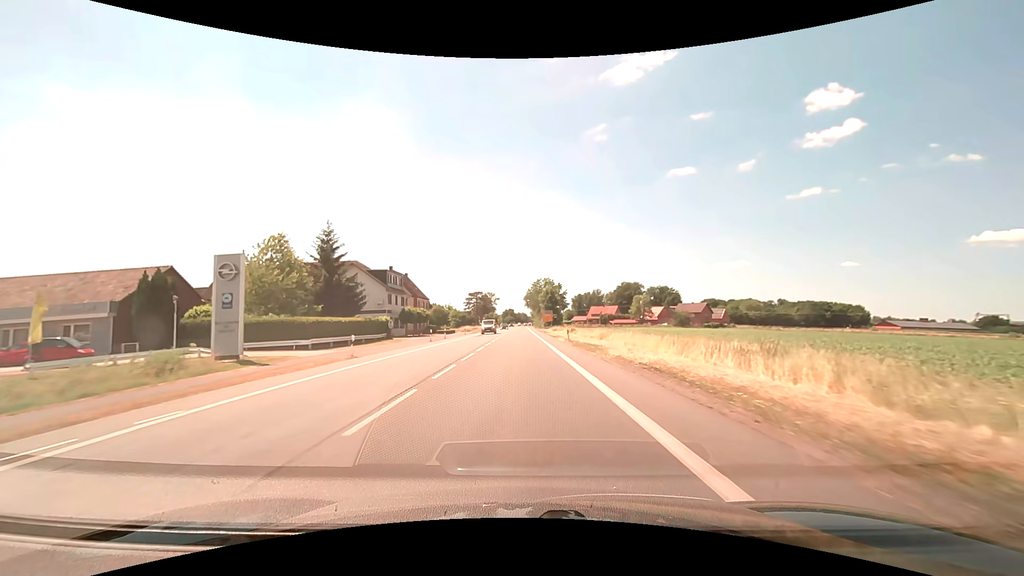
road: primary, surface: asphalt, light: Day
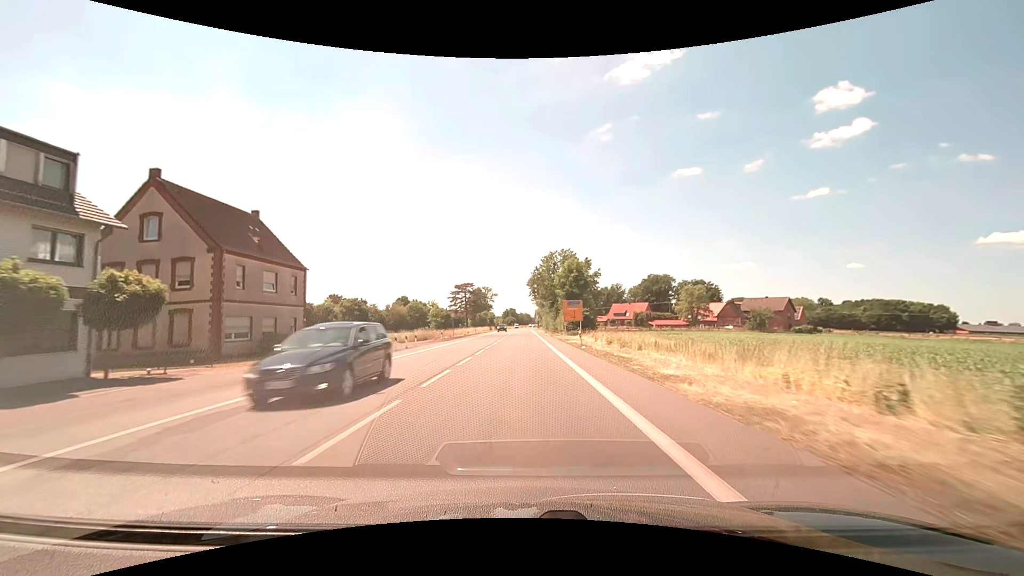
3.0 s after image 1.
(-0.2, +55.5) m; 0°
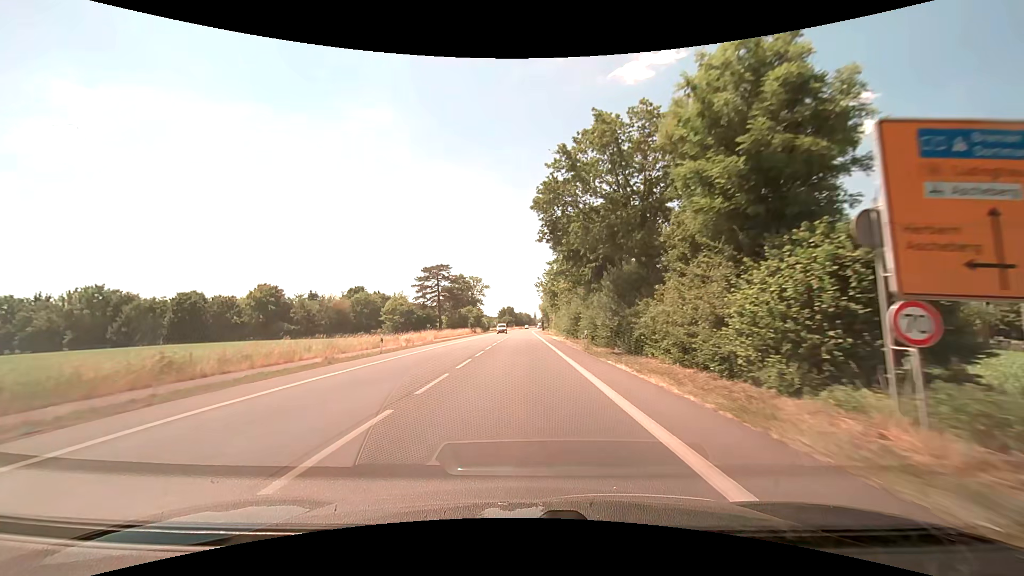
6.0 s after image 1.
(+0.1, +55.5) m; 0°
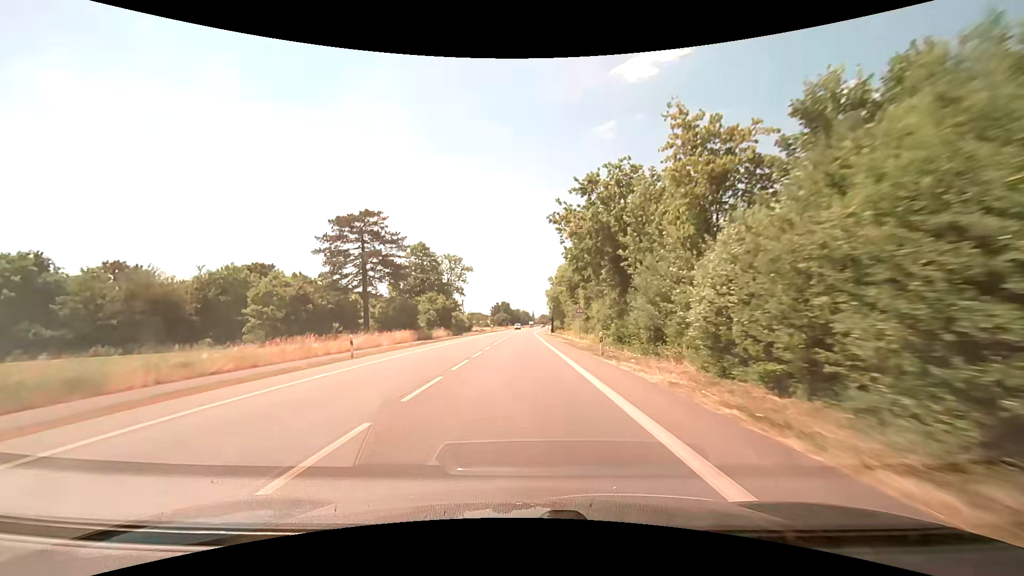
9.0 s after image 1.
(0.0, +55.4) m; 0°
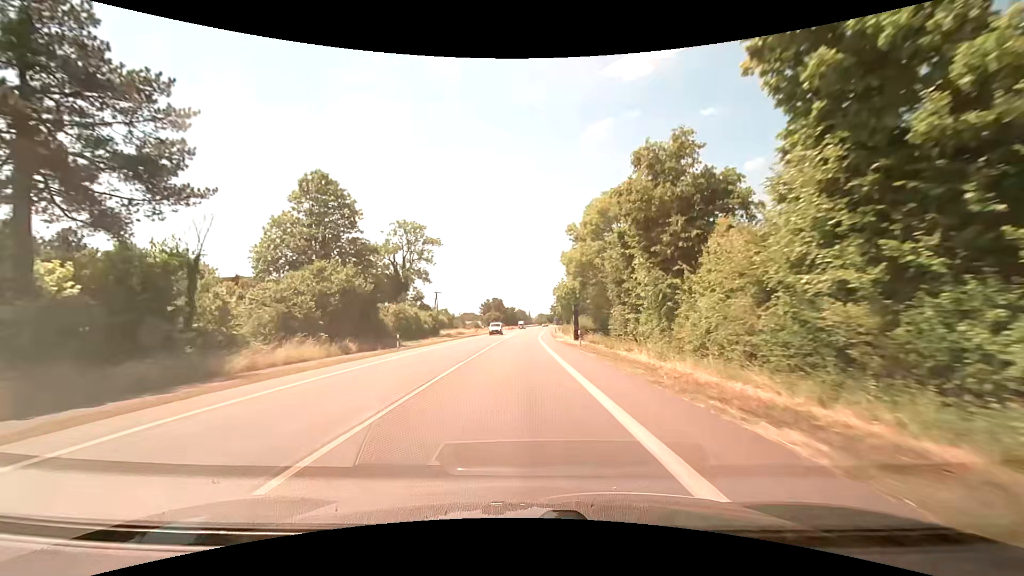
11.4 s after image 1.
(+0.3, +44.5) m; 0°
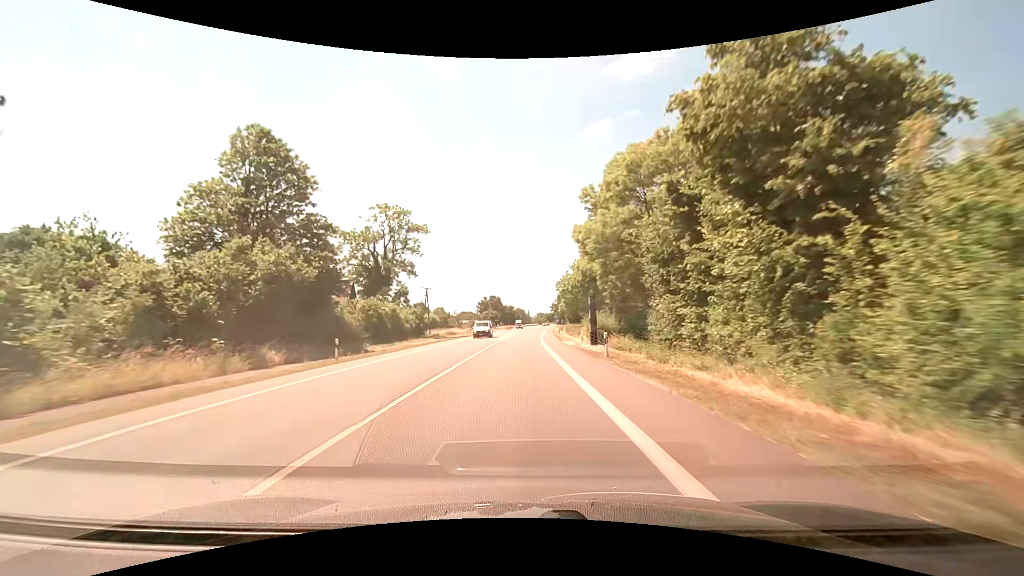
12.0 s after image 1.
(0.0, +11.1) m; 0°
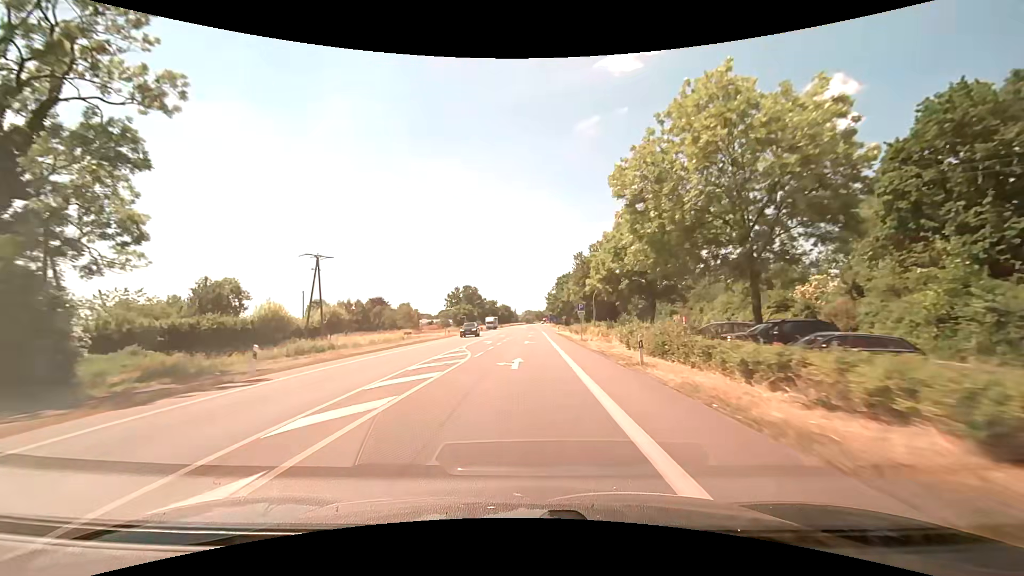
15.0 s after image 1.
(+0.6, +55.6) m; +1°
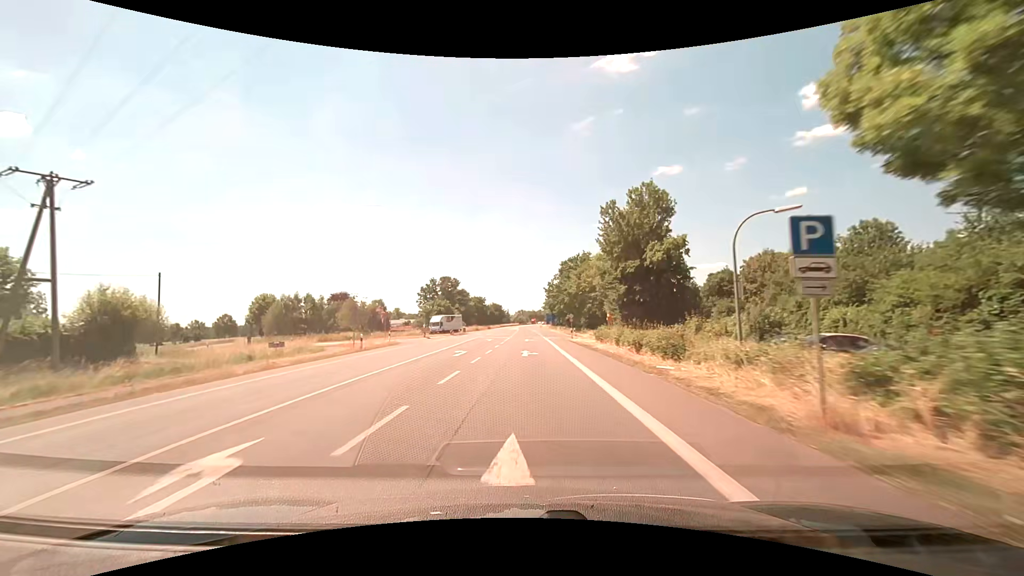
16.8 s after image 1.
(+0.3, +33.4) m; +1°
(0, +10) (0, +20) (0, +30) (0, +40) (0, +50) (0, +60) (0, +70) (0, +80) (+1, +90) (+1, +100) m
